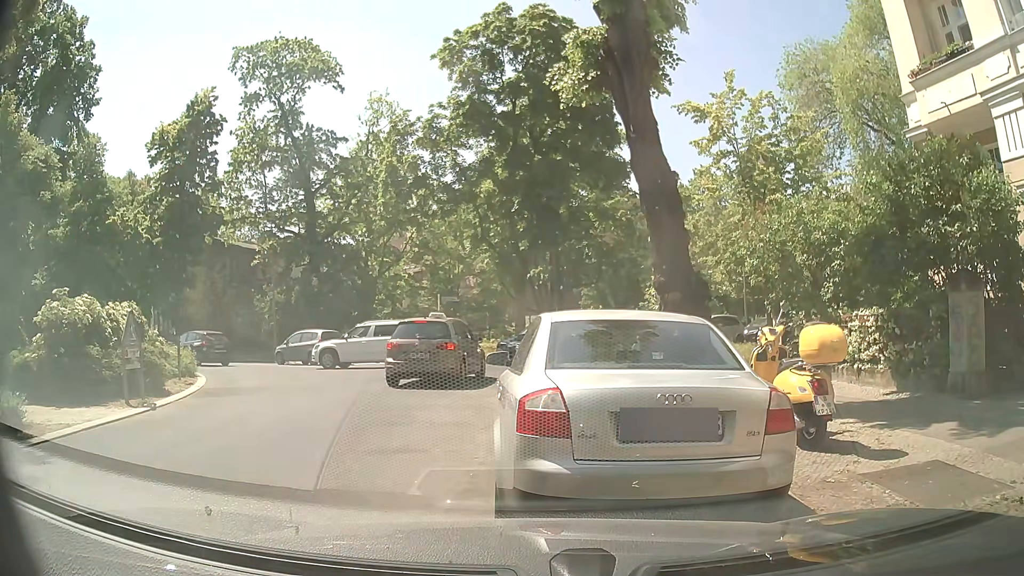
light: Day
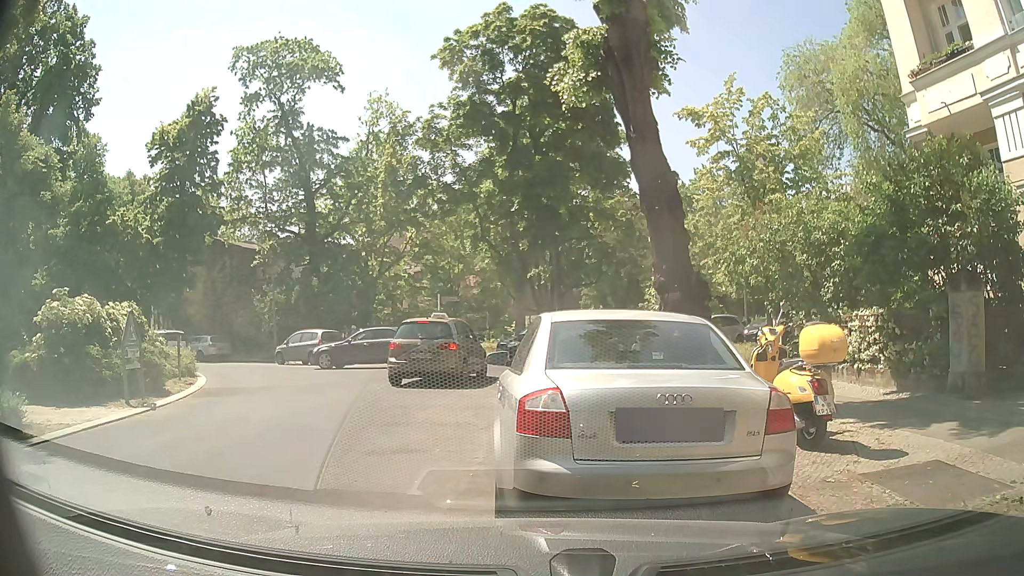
(0.0, 0.0) m; 0°
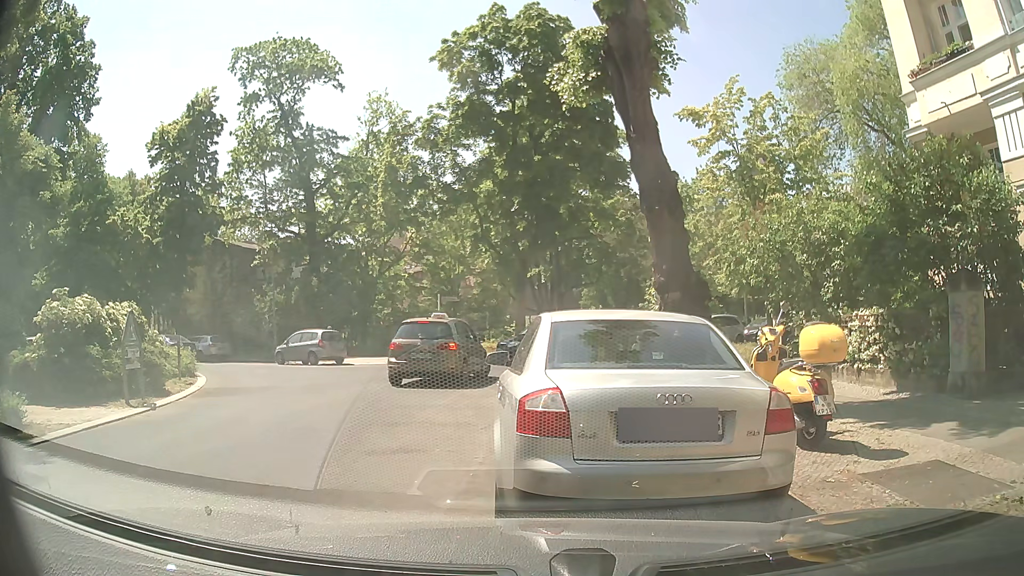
(0.0, 0.0) m; 0°
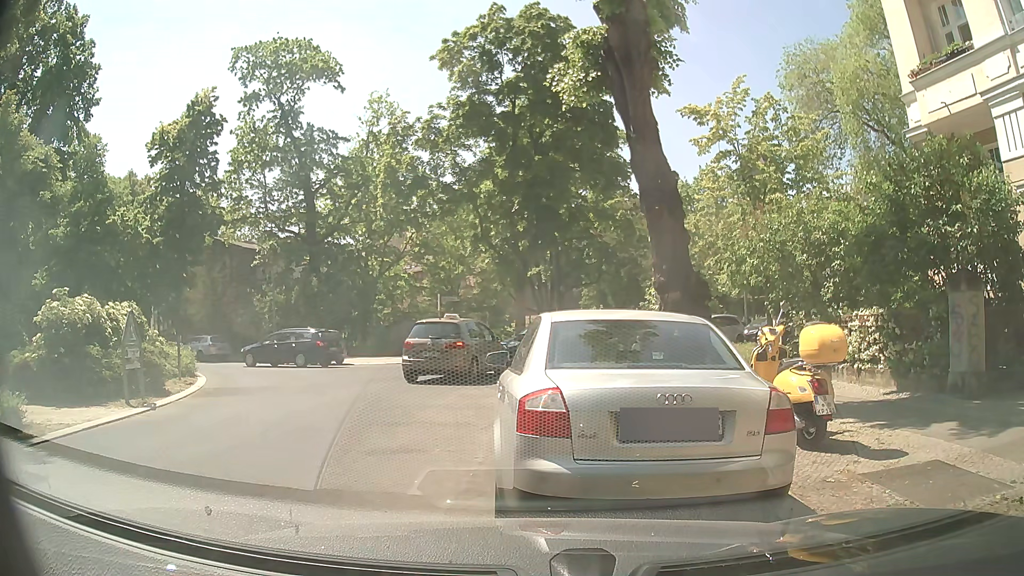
(0.0, 0.0) m; 0°
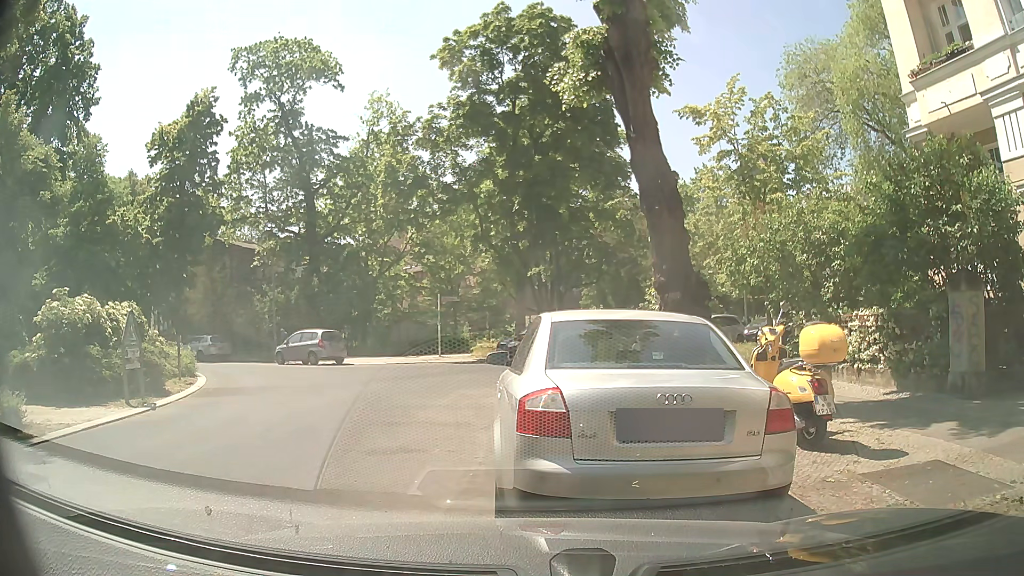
(0.0, 0.0) m; 0°
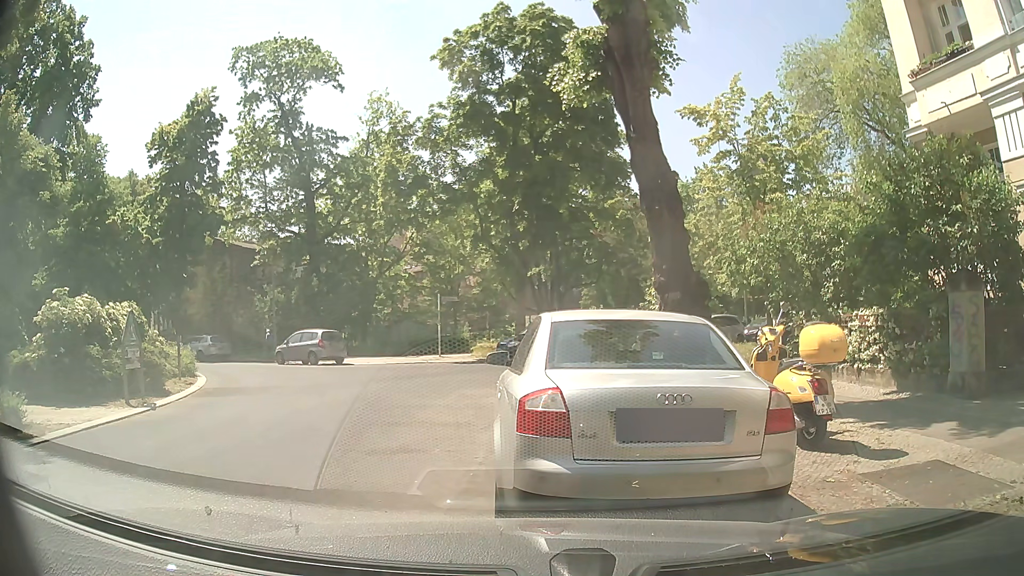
(0.0, 0.0) m; 0°
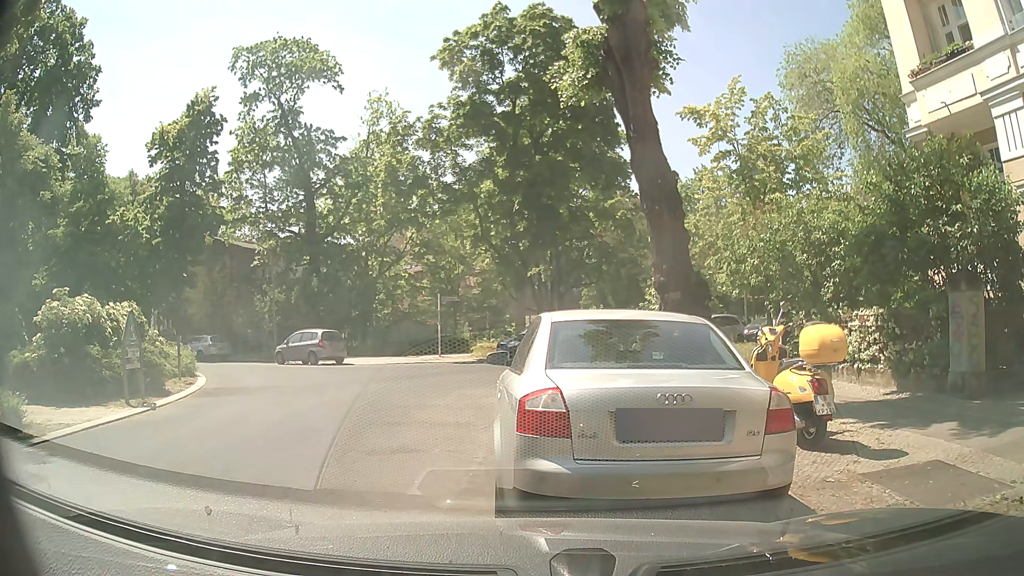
(0.0, 0.0) m; 0°
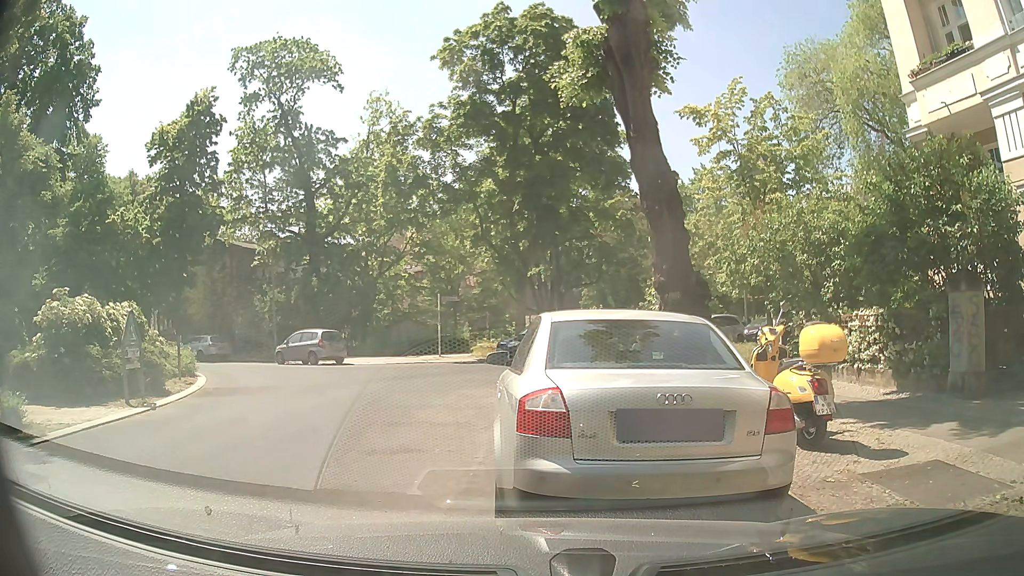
(0.0, 0.0) m; 0°
